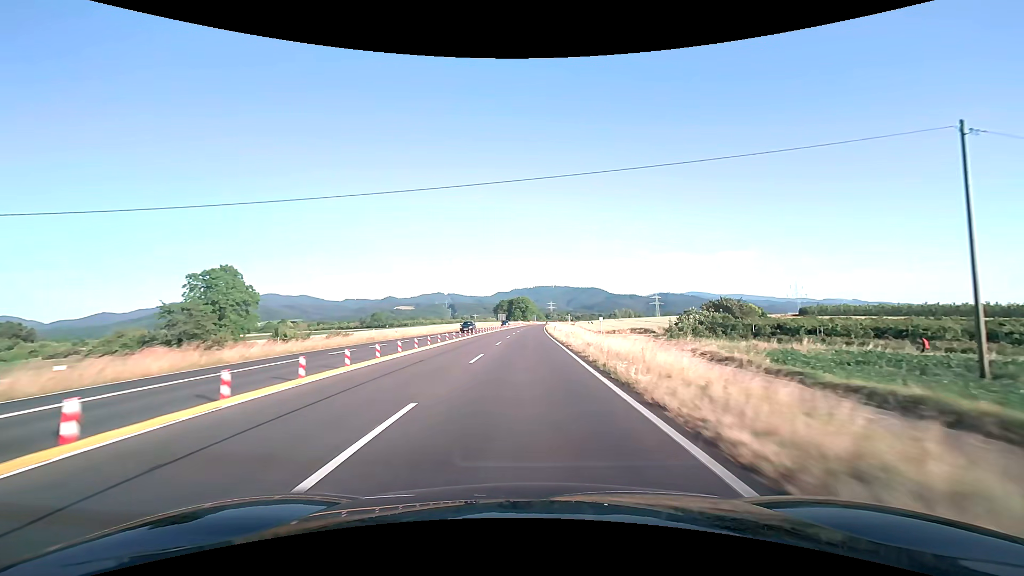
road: trunk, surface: asphalt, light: Day
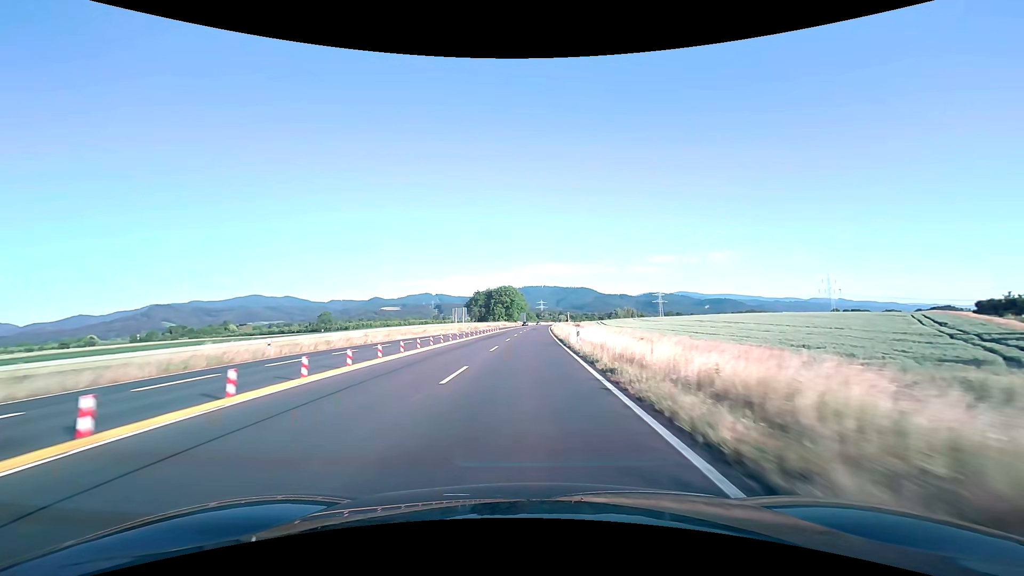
(+0.8, +77.4) m; +1°
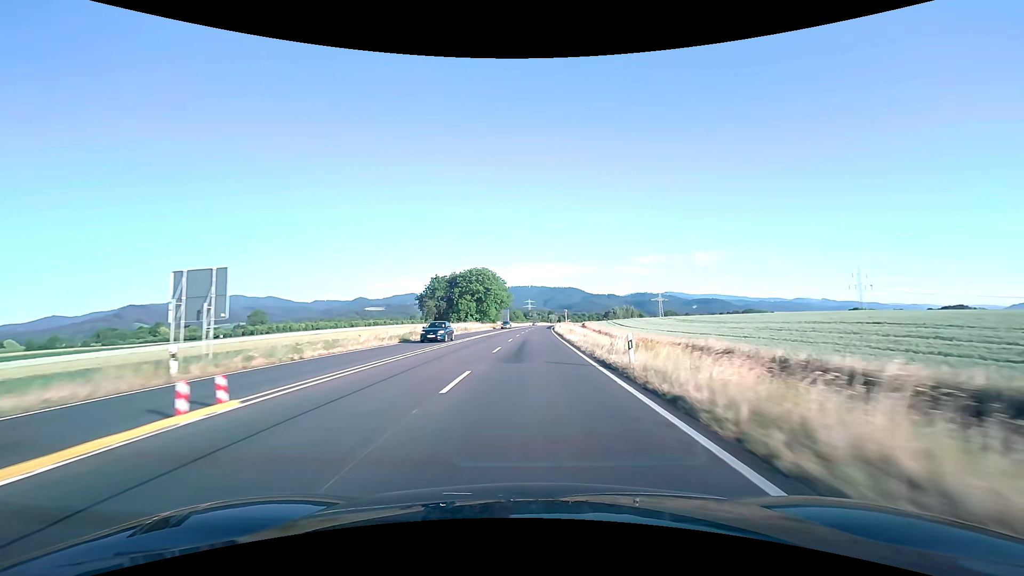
(+0.7, +61.6) m; +1°
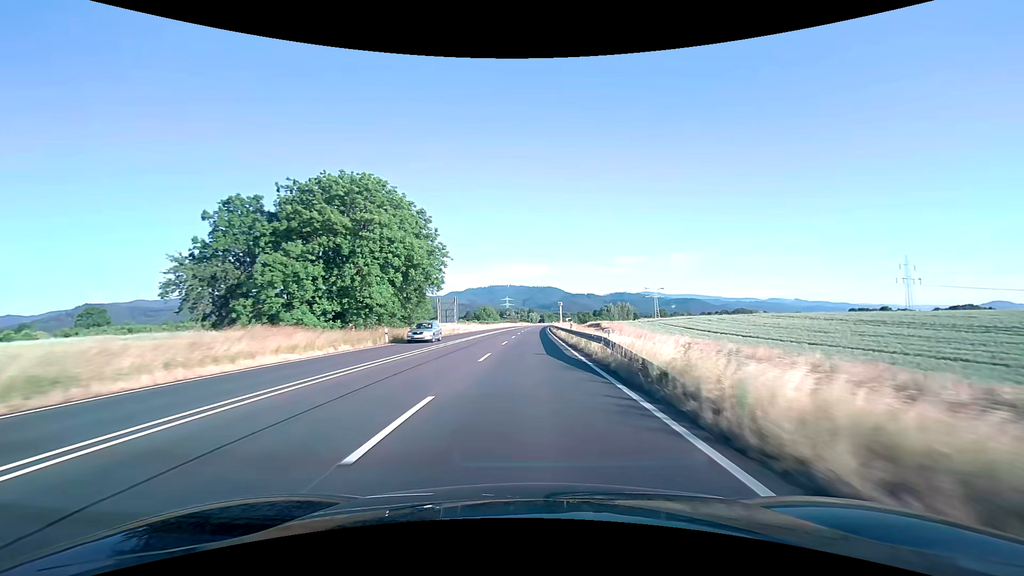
(+1.6, +76.6) m; +2°
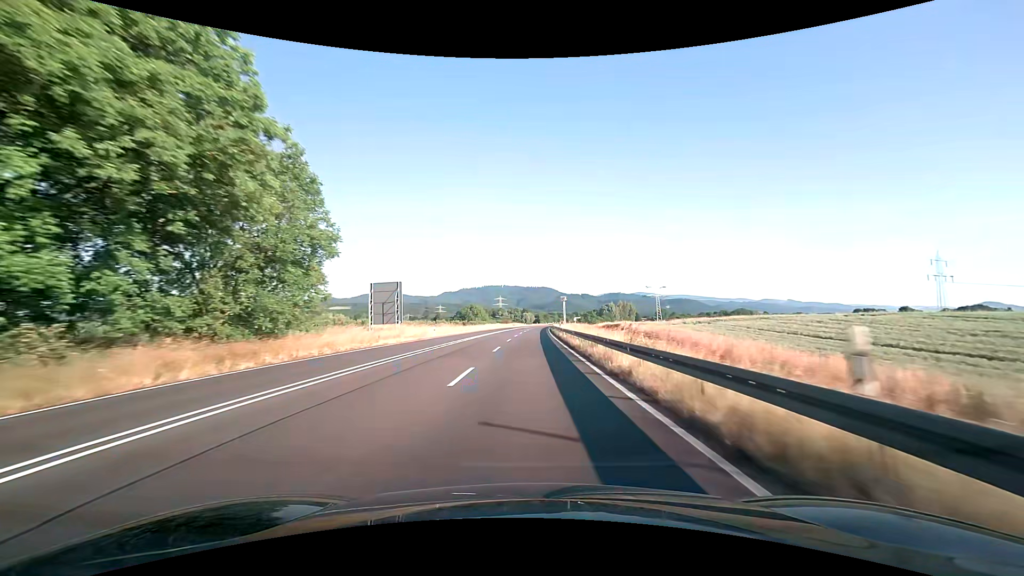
(+0.2, +30.5) m; +1°
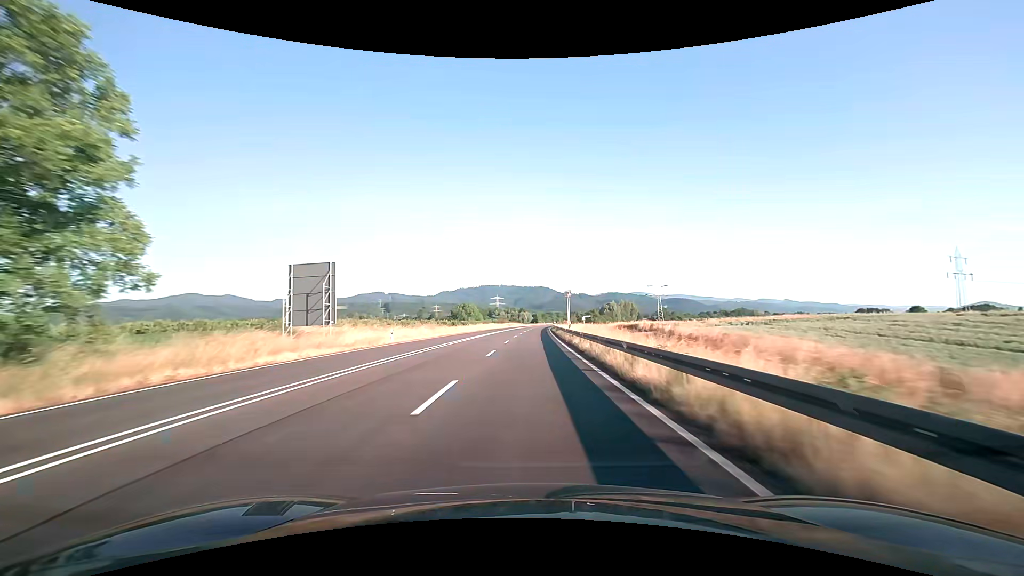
(0.0, +15.3) m; 0°
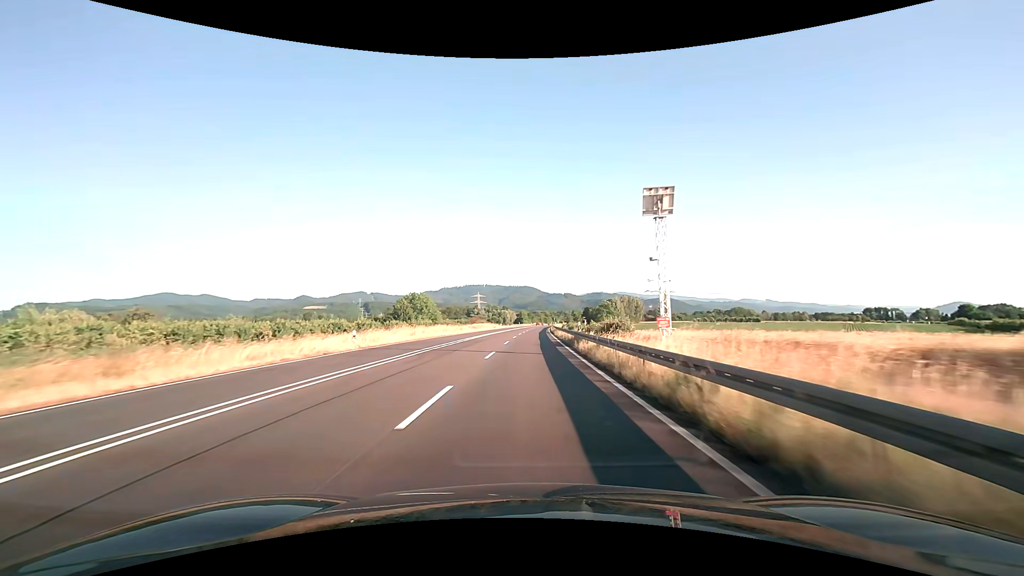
(+0.8, +61.0) m; +2°
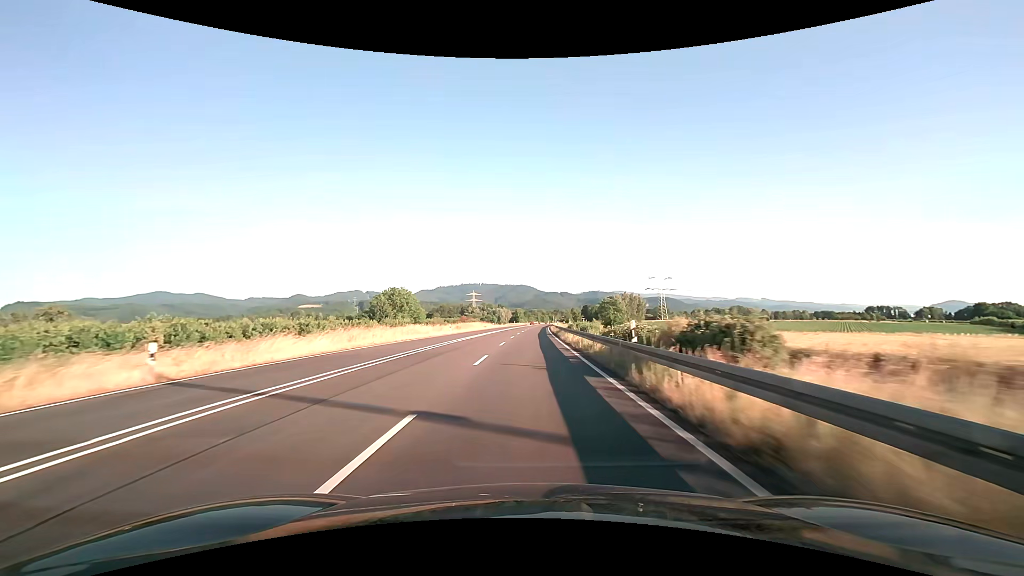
(+0.1, +15.3) m; 0°
(0, +10) (0, +20) (0, +30) (0, +40) (0, +50) (+1, +60) (+1, +70) (+1, +80) (+2, +90) (+2, +100) m
